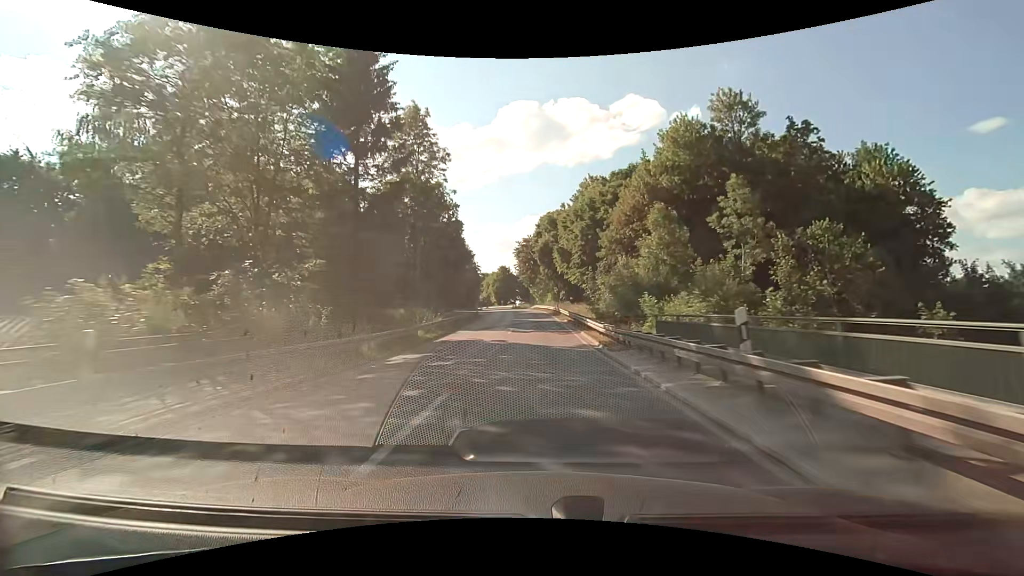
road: secondary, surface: asphalt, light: Day
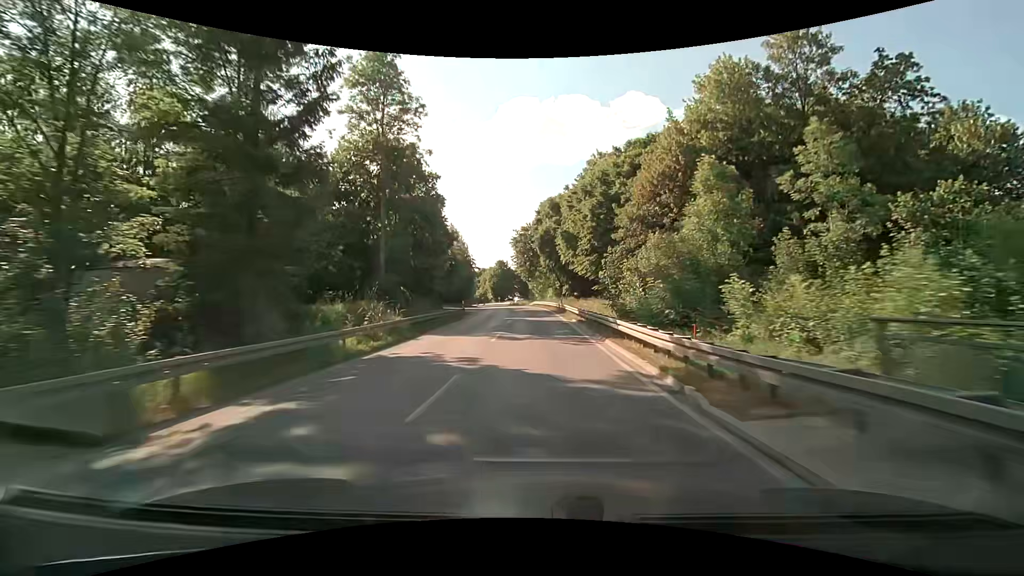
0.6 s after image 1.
(0.0, +10.2) m; 0°
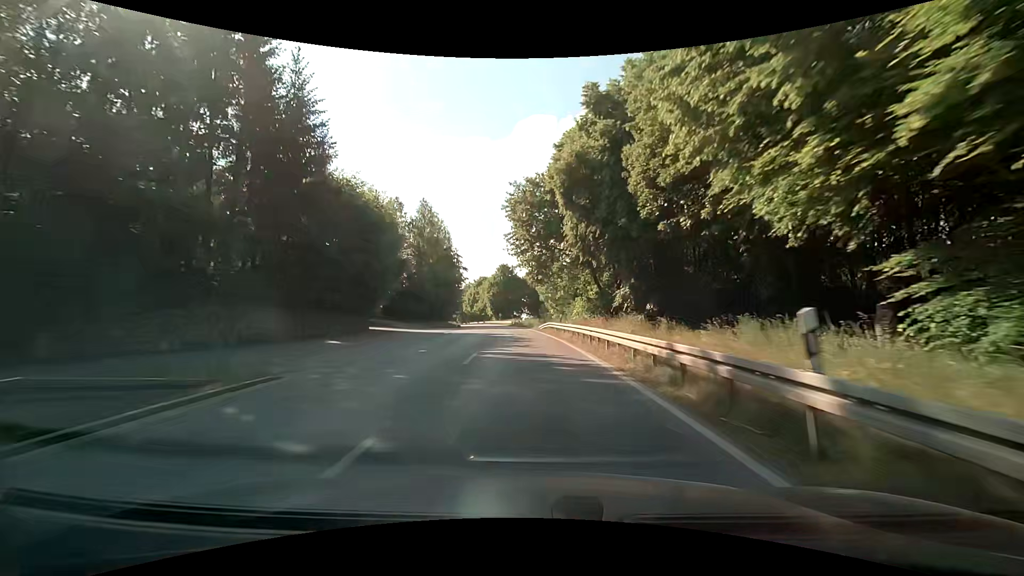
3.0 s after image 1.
(-0.3, +40.8) m; -2°
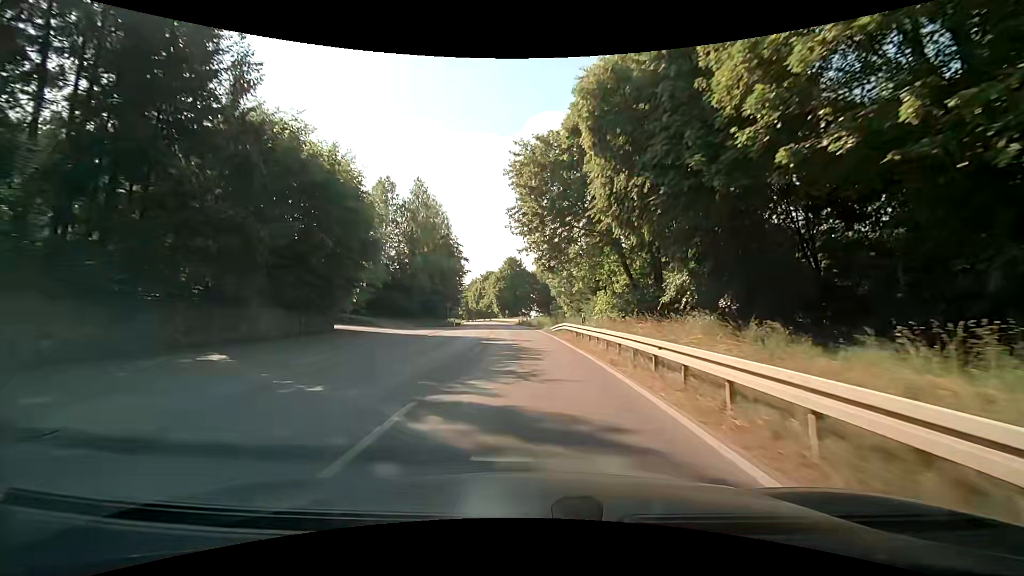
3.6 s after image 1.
(-0.1, +10.0) m; -1°
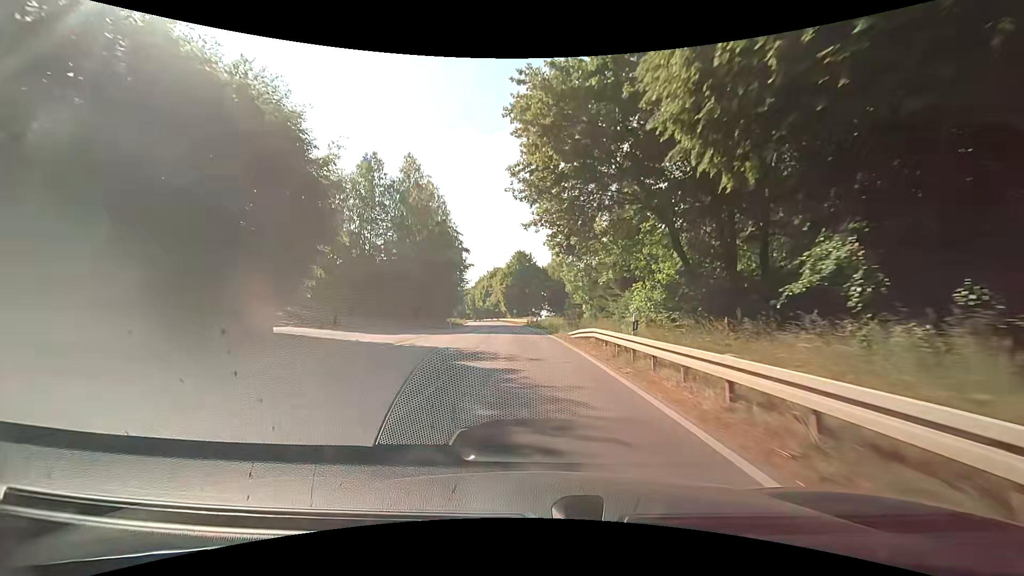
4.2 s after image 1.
(-0.2, +10.0) m; -1°
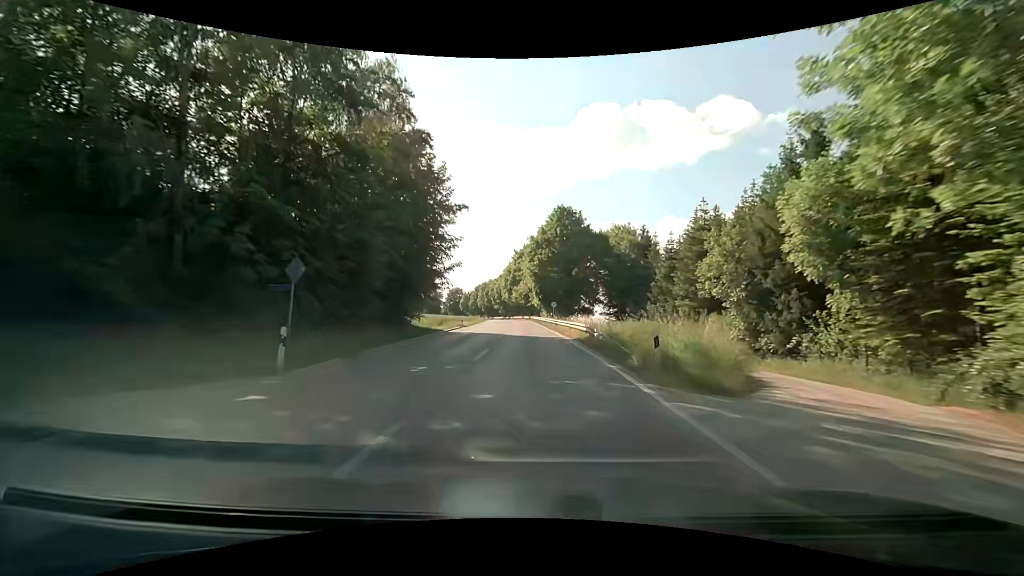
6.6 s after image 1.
(-1.7, +40.0) m; -4°
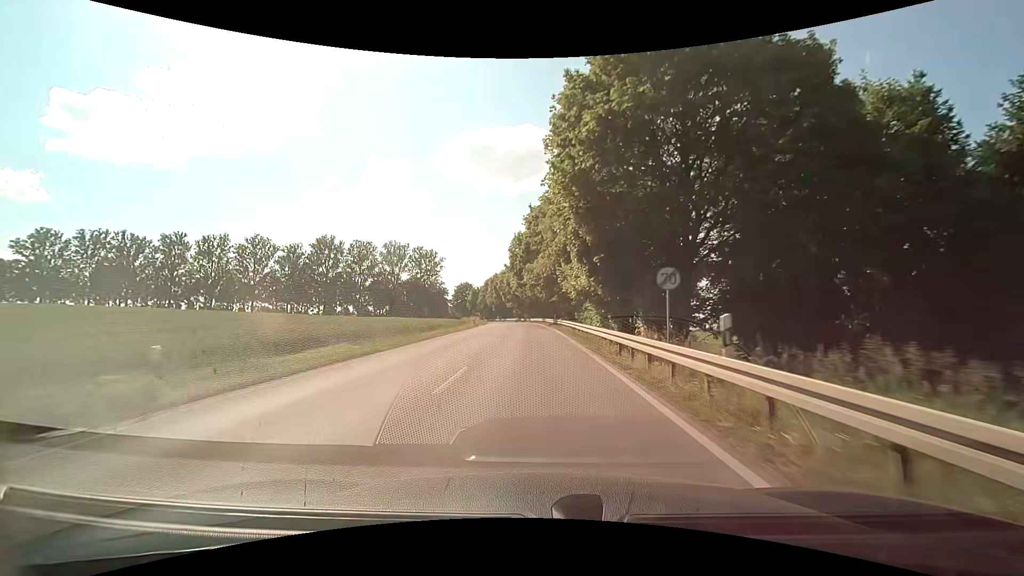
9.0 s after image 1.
(-1.0, +42.1) m; -3°
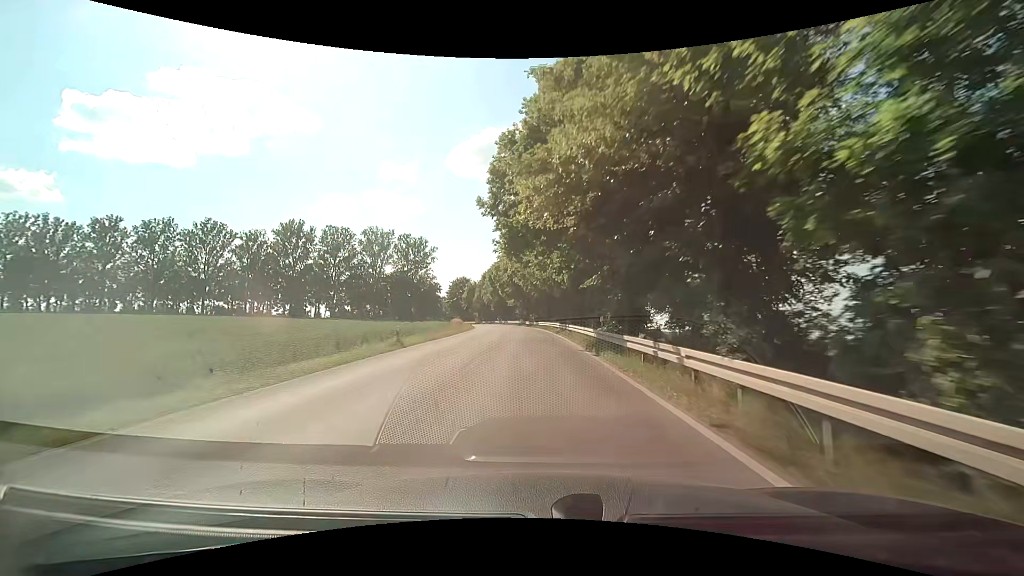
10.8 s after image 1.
(-0.3, +33.2) m; -1°
(0, +10) (0, +20) (0, +30) (-1, +40) (-1, +50) (-2, +60) (-3, +70) (-4, +80) (-6, +90) (-8, +100) m
